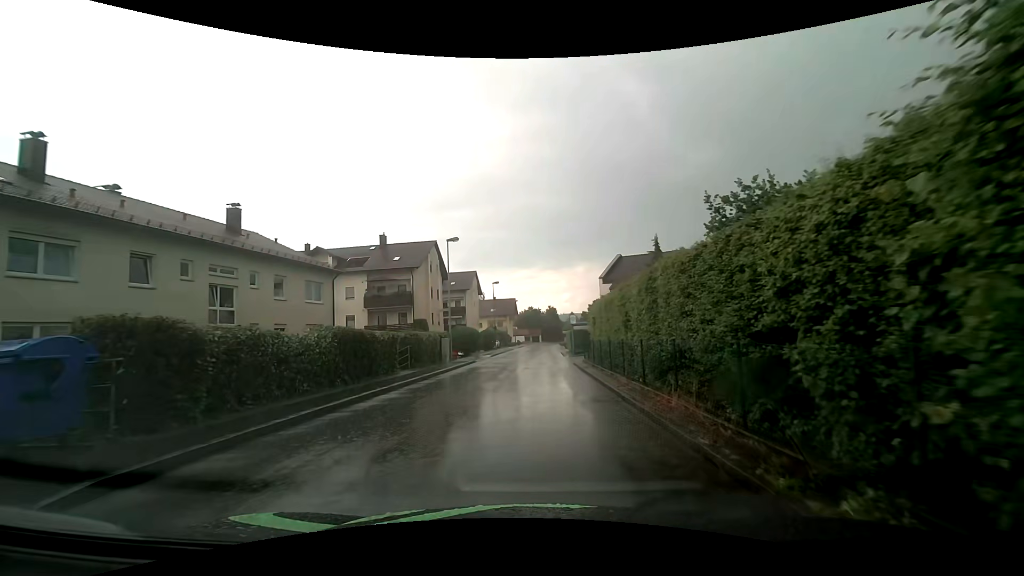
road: unclassified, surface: asphalt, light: Day
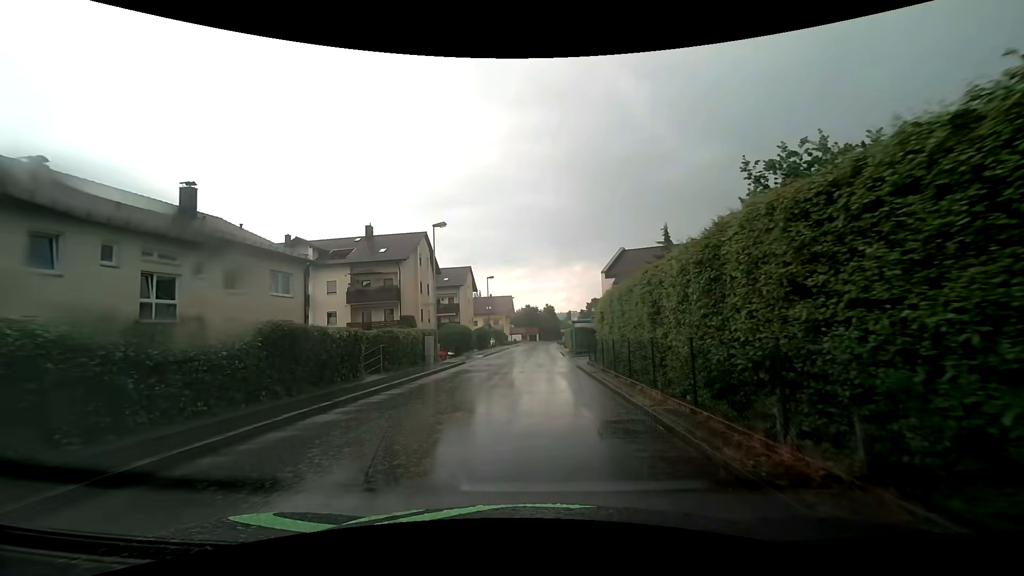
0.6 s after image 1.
(0.0, +3.8) m; 0°
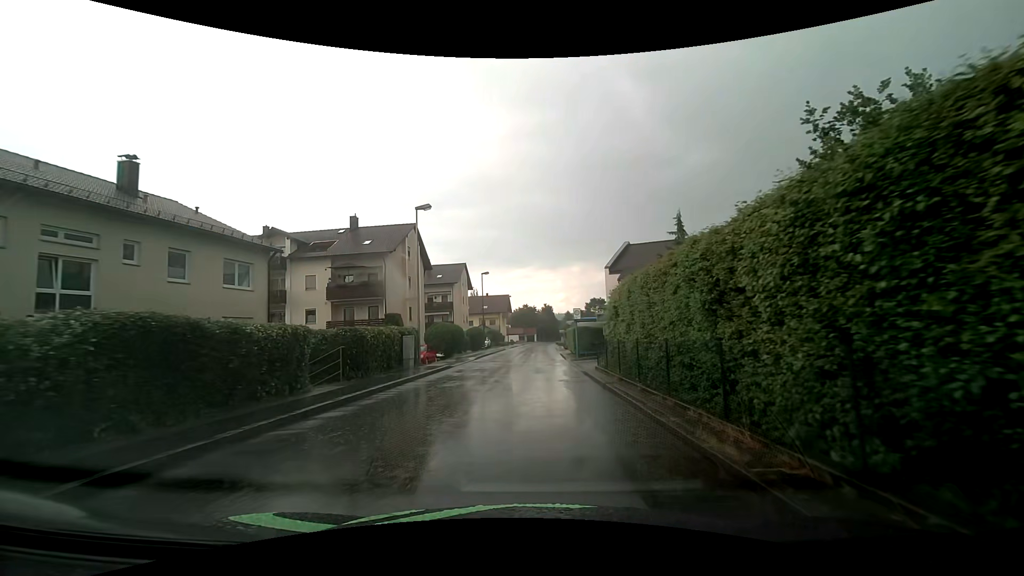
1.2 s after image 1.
(0.0, +3.9) m; +1°
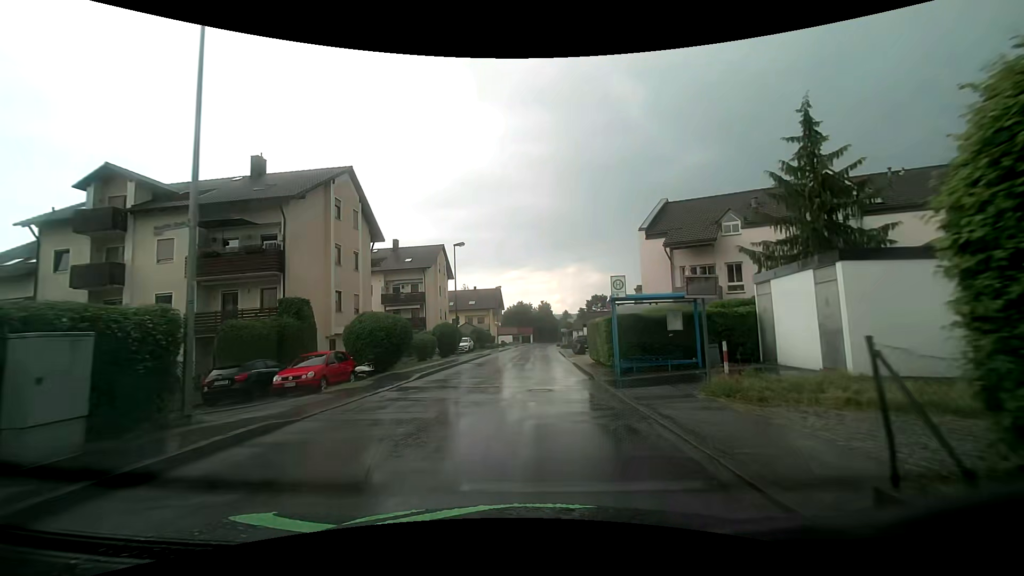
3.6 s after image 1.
(0.0, +16.4) m; +1°
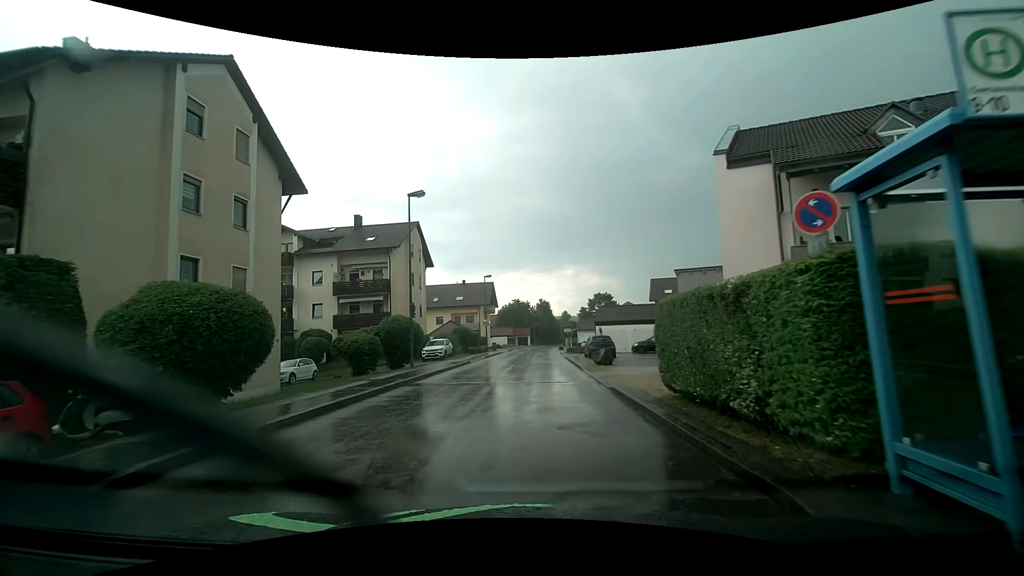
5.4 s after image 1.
(0.0, +12.9) m; 0°
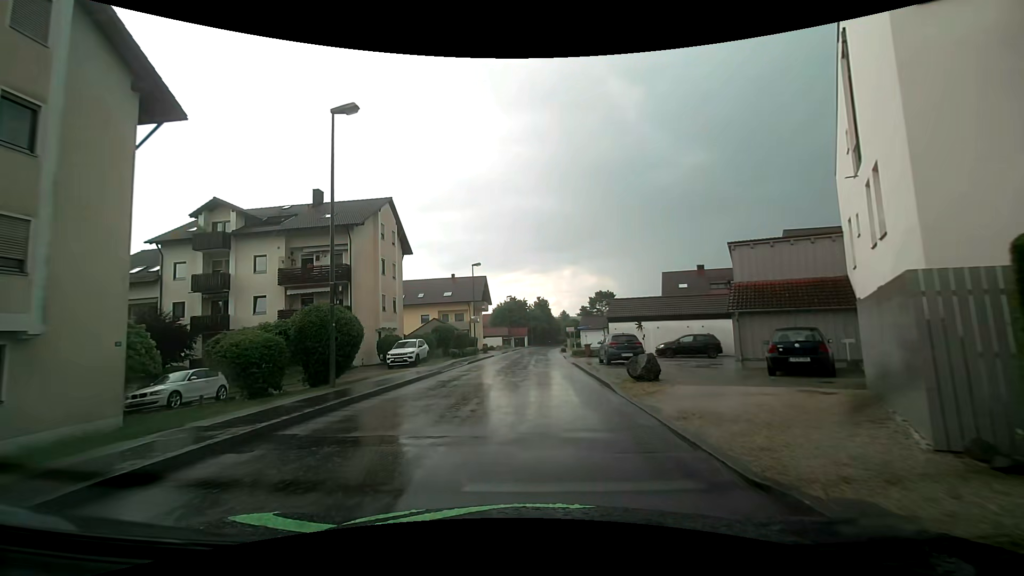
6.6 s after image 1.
(0.0, +8.8) m; 0°
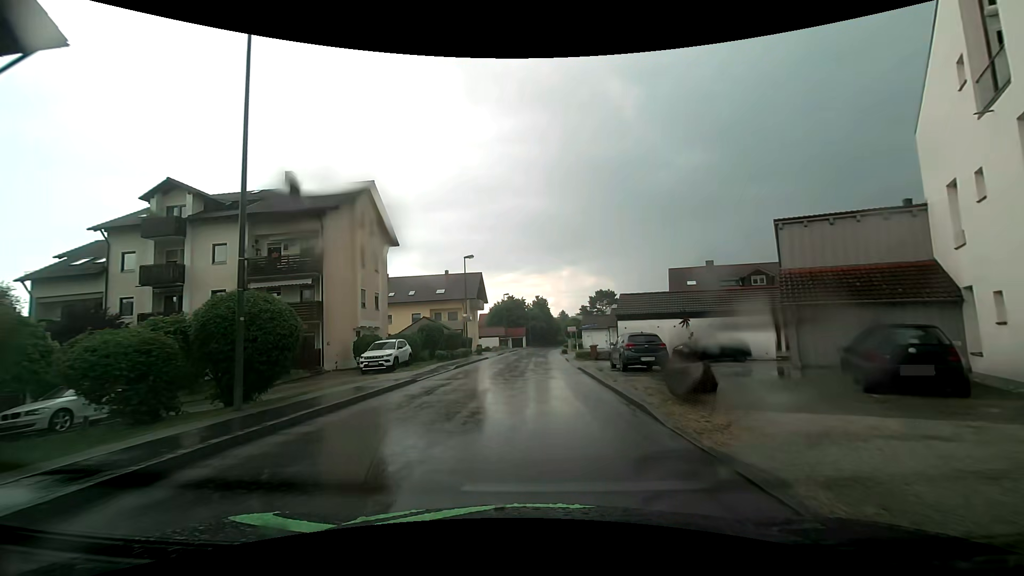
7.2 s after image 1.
(0.0, +4.4) m; 0°
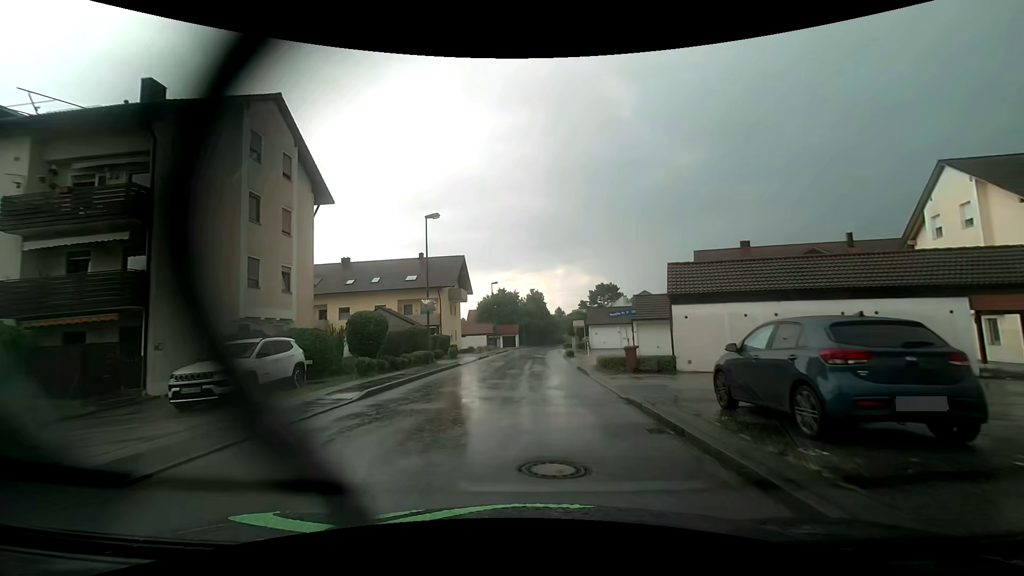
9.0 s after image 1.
(+0.2, +13.0) m; +1°
(0, +10) (0, +20) (0, +30) (0, +40) (+1, +50) (+1, +60) (+2, +70) (+3, +80) (+4, +90) (+7, +100) m
